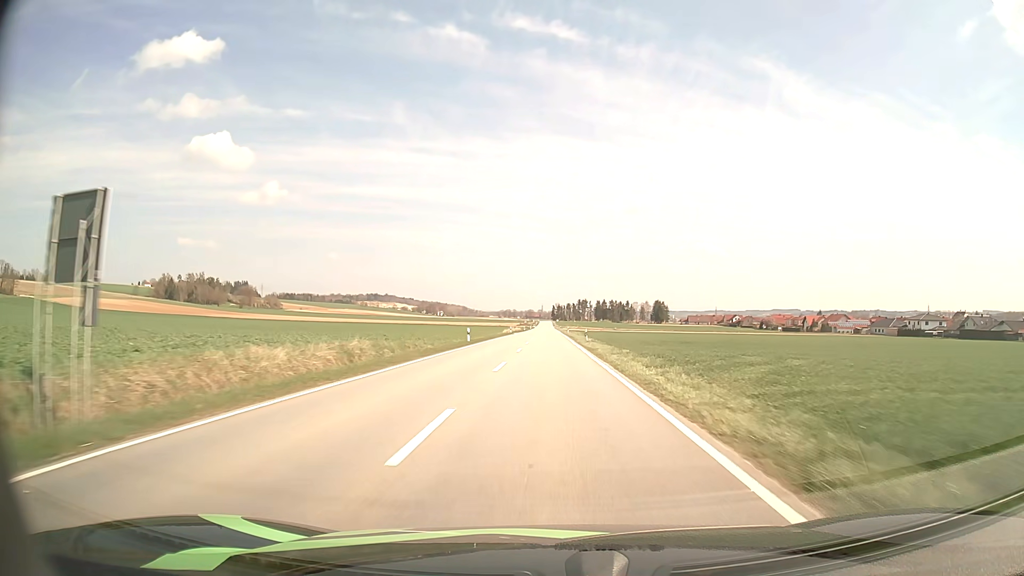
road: tertiary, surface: asphalt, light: Day
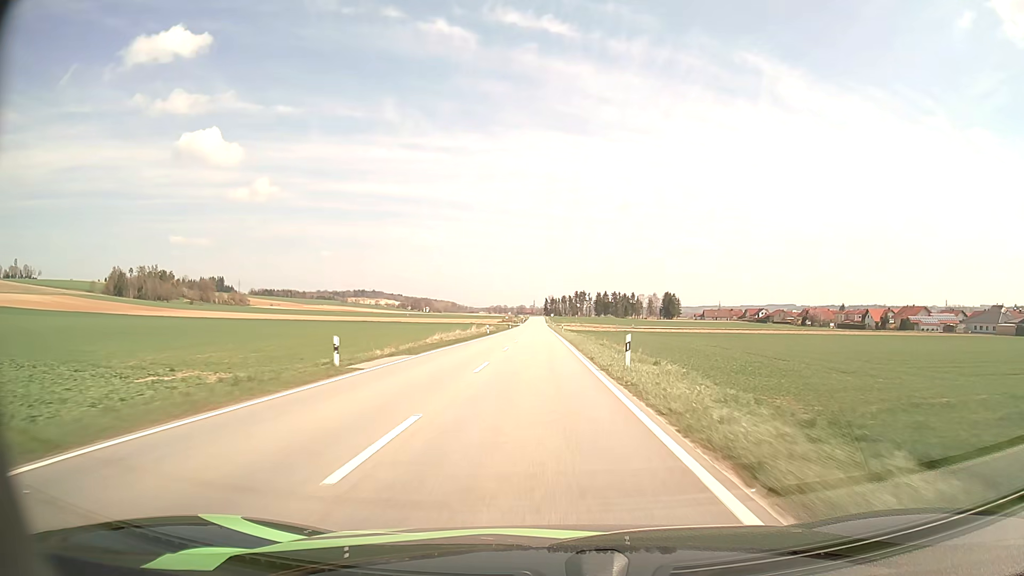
(+0.5, +75.4) m; +1°
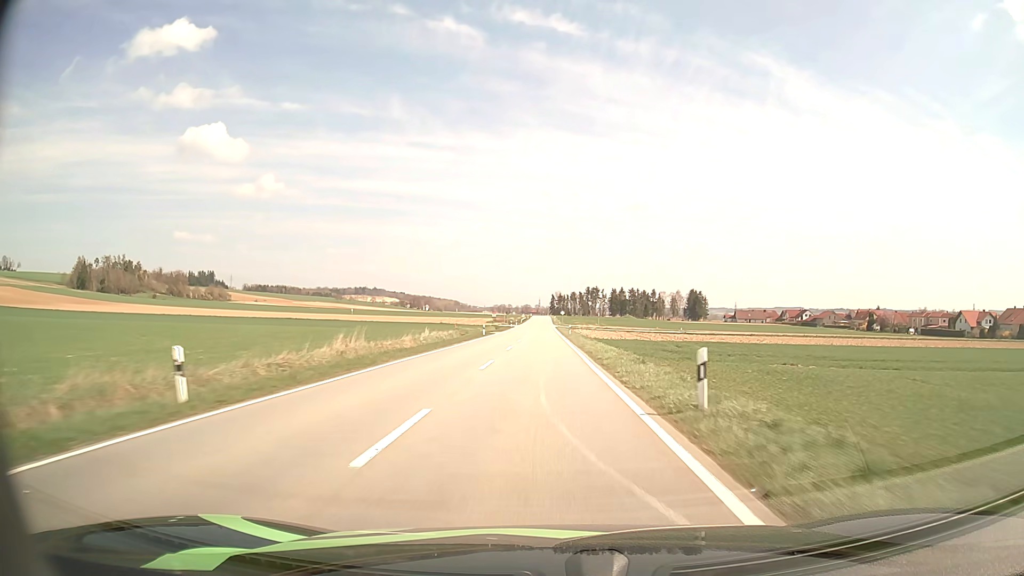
(-0.6, +61.2) m; -1°
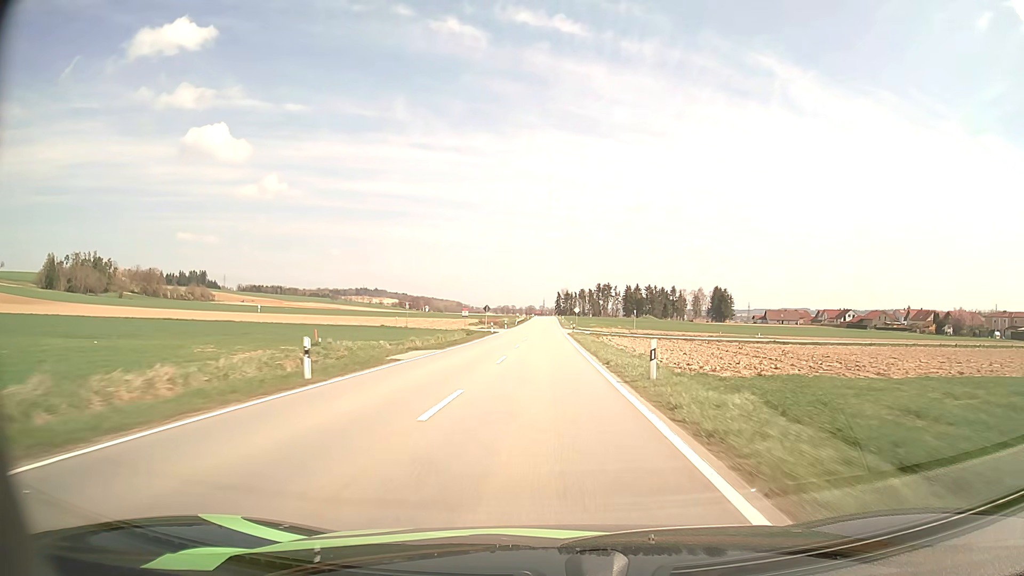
(-0.1, +46.8) m; 0°
(0, +10) (0, +20) (0, +30) (0, +40) (0, +50) (0, +60) (0, +70) (0, +80) (0, +90) (0, +100) m
